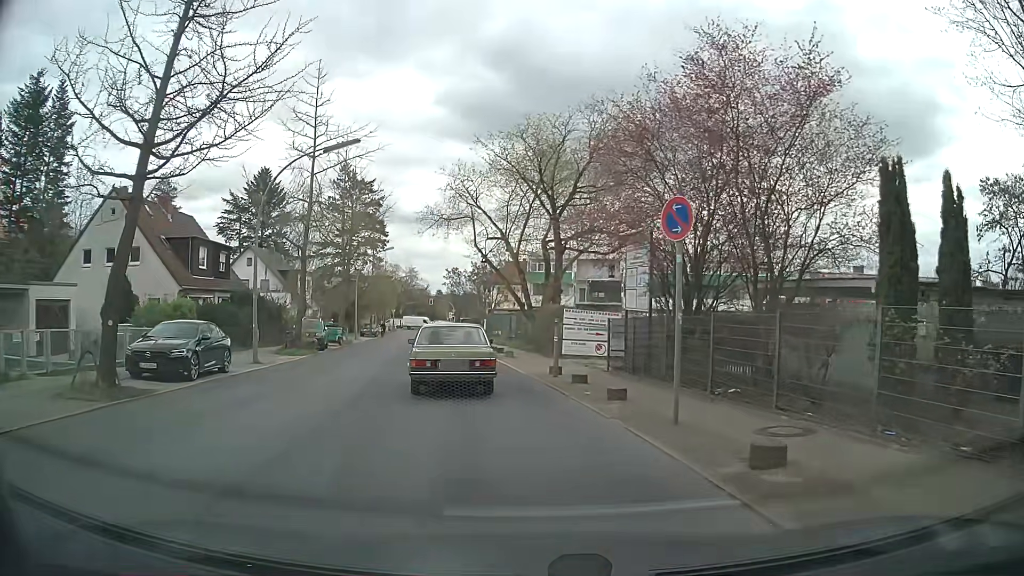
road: tertiary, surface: asphalt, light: Day
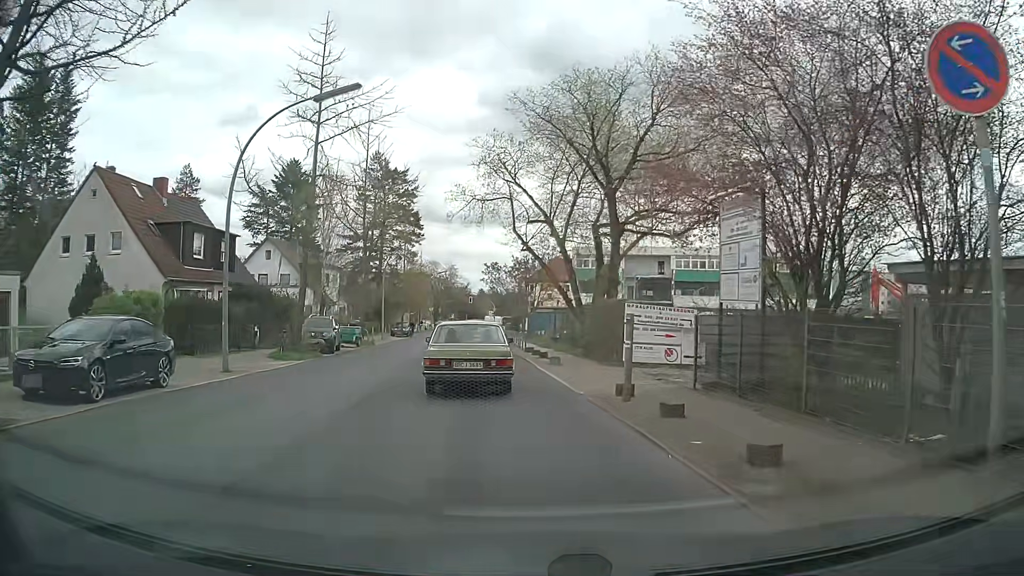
(-0.2, +5.8) m; -4°
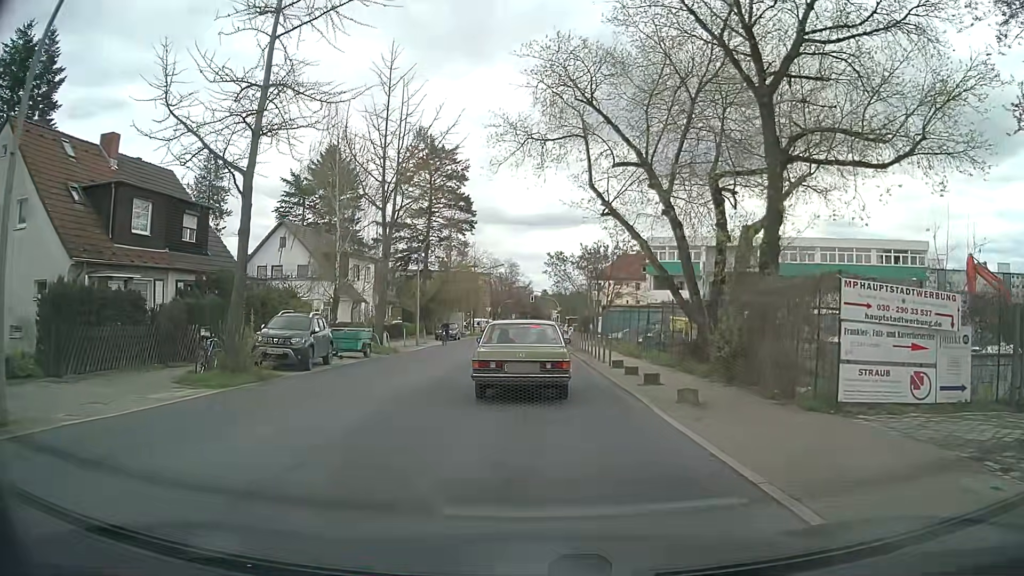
(-0.6, +11.1) m; -6°
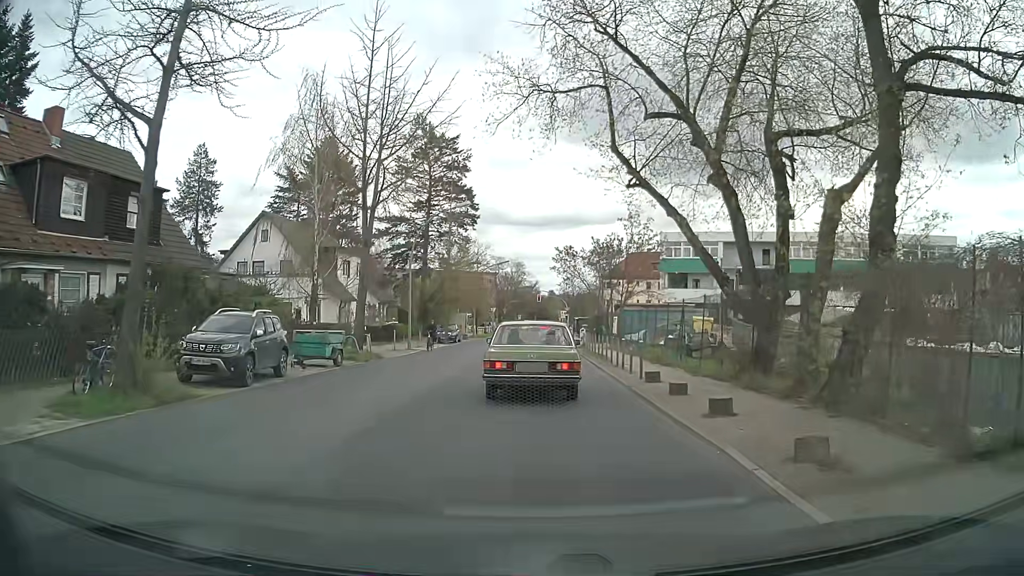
(0.0, +4.9) m; +1°
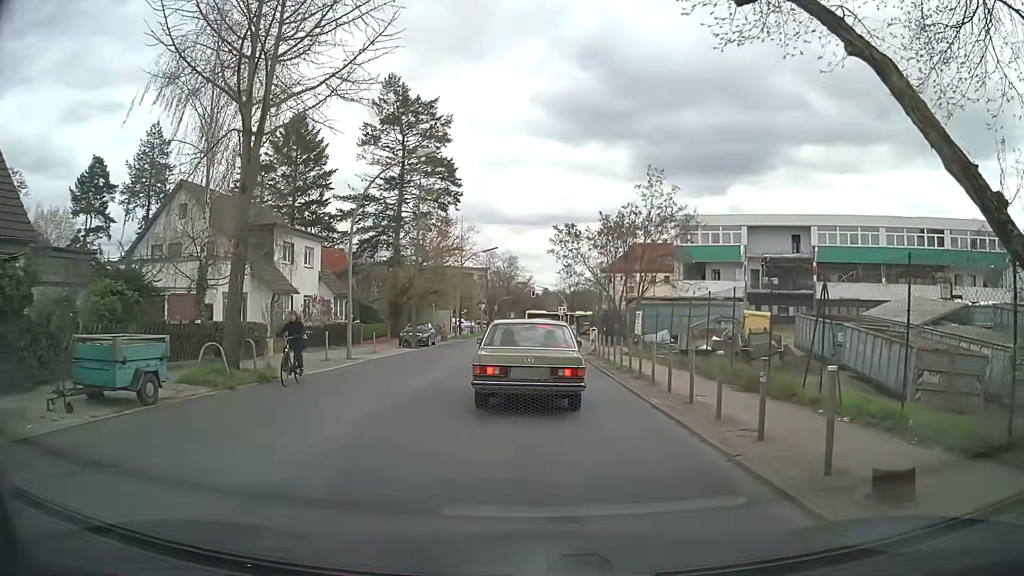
(-0.2, +11.0) m; -1°
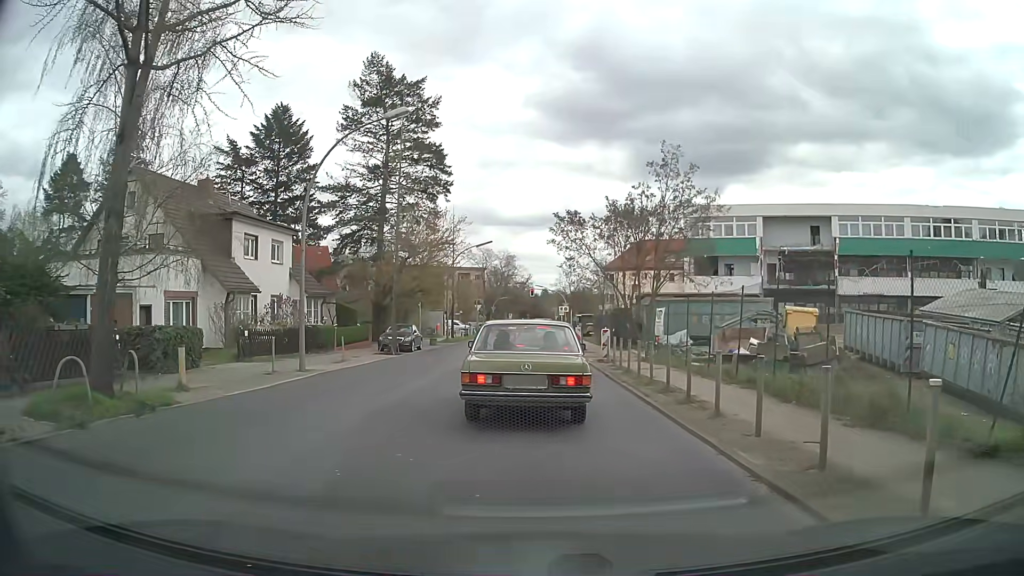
(0.0, +5.3) m; +1°
